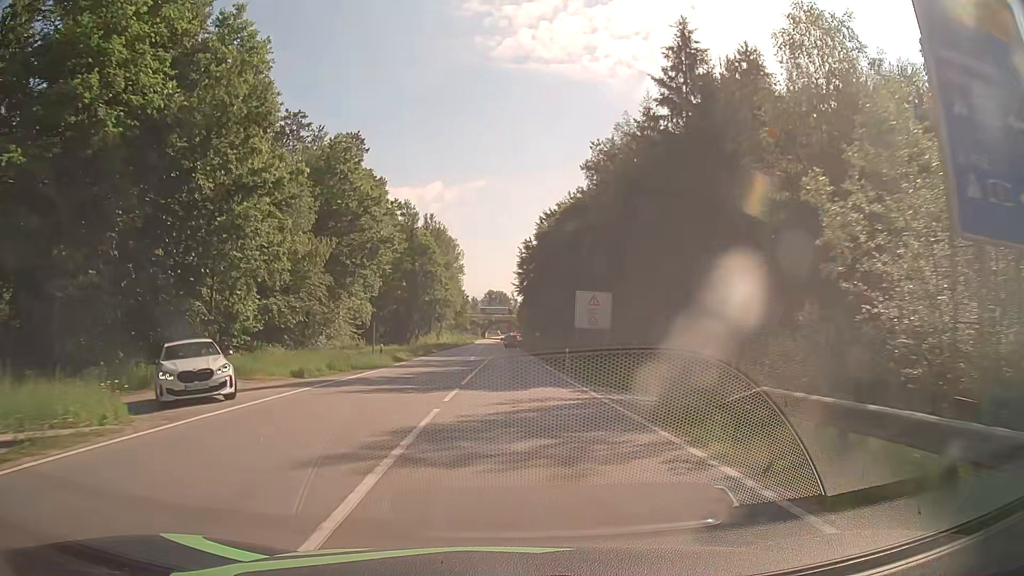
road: secondary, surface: asphalt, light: Day
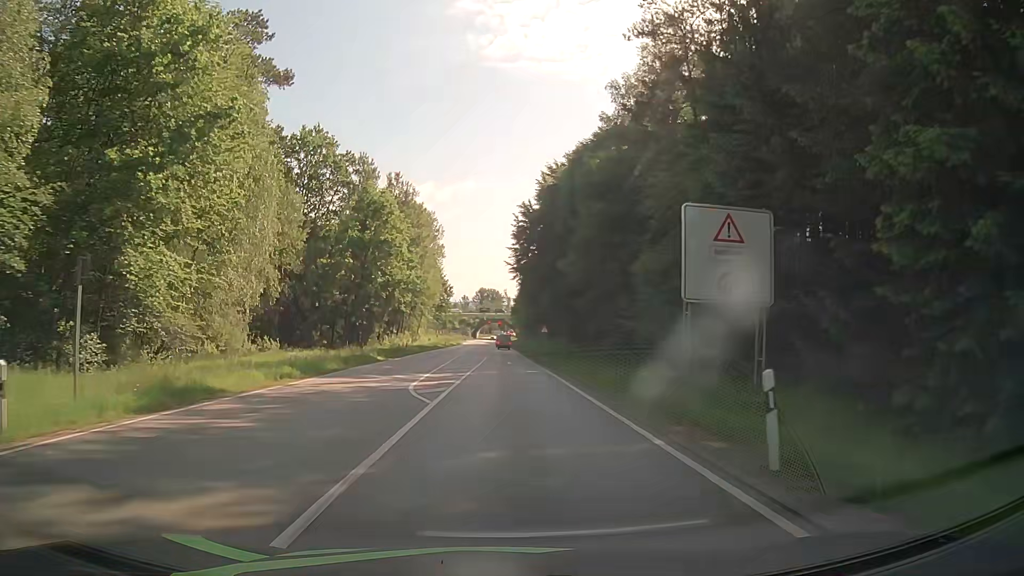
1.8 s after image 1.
(+0.1, +27.6) m; 0°
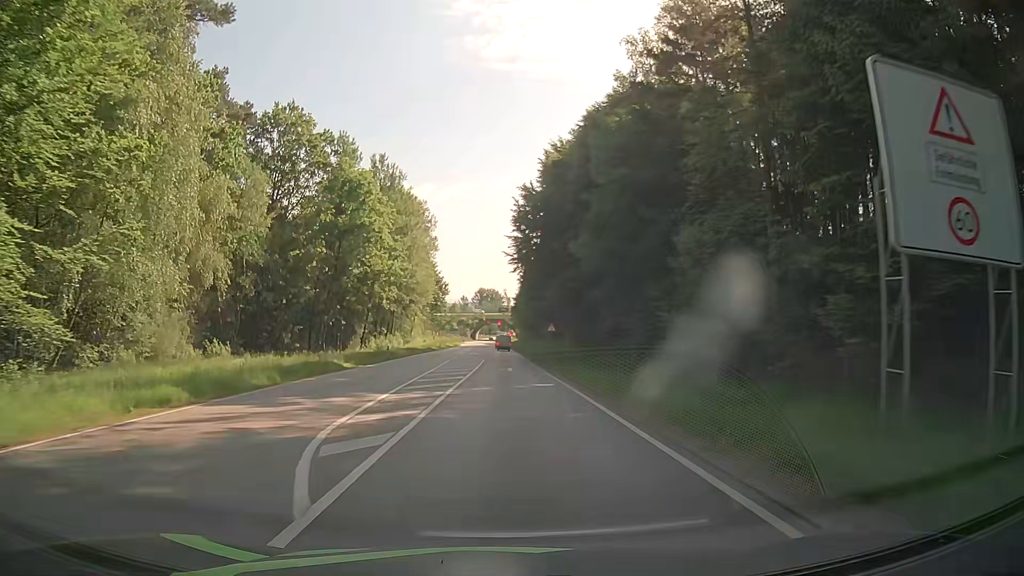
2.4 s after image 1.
(0.0, +9.2) m; 0°
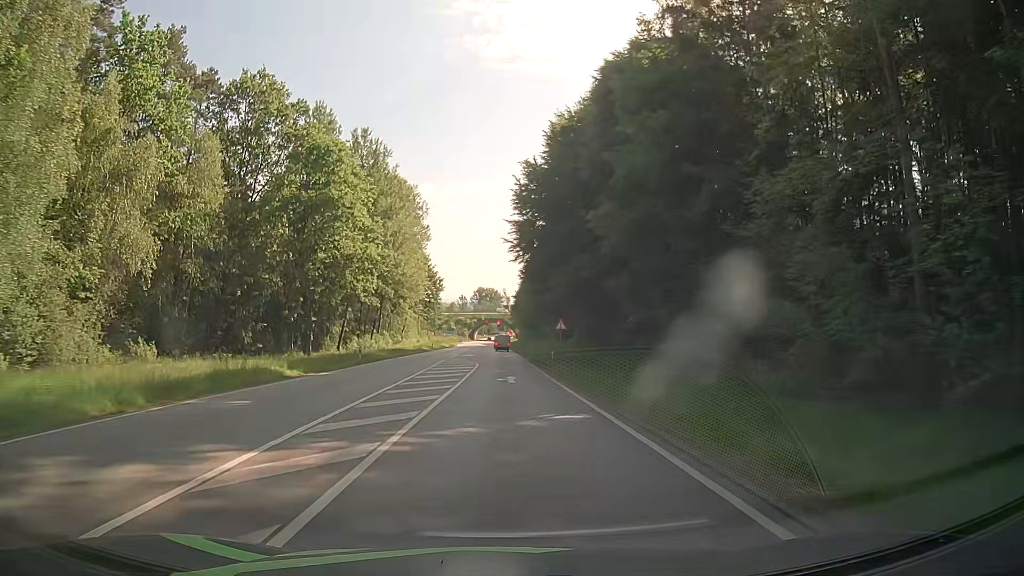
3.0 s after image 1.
(0.0, +9.2) m; 0°
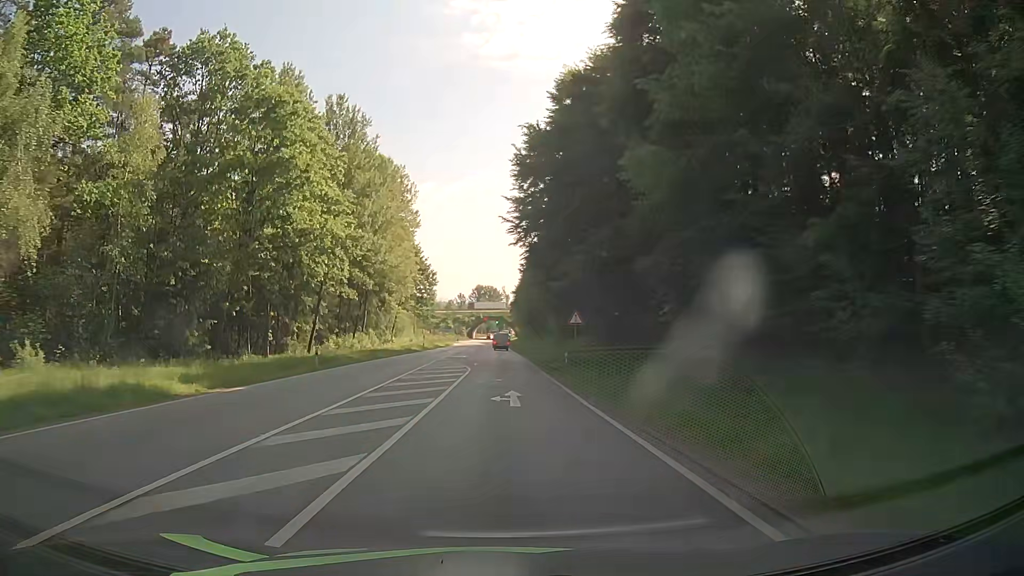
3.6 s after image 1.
(0.0, +9.2) m; 0°
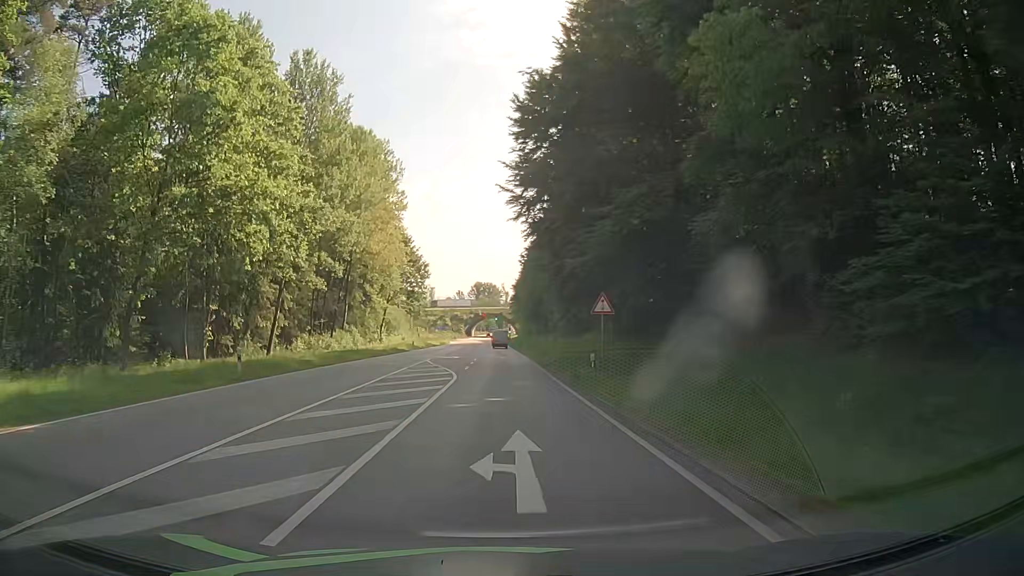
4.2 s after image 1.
(0.0, +9.2) m; -1°
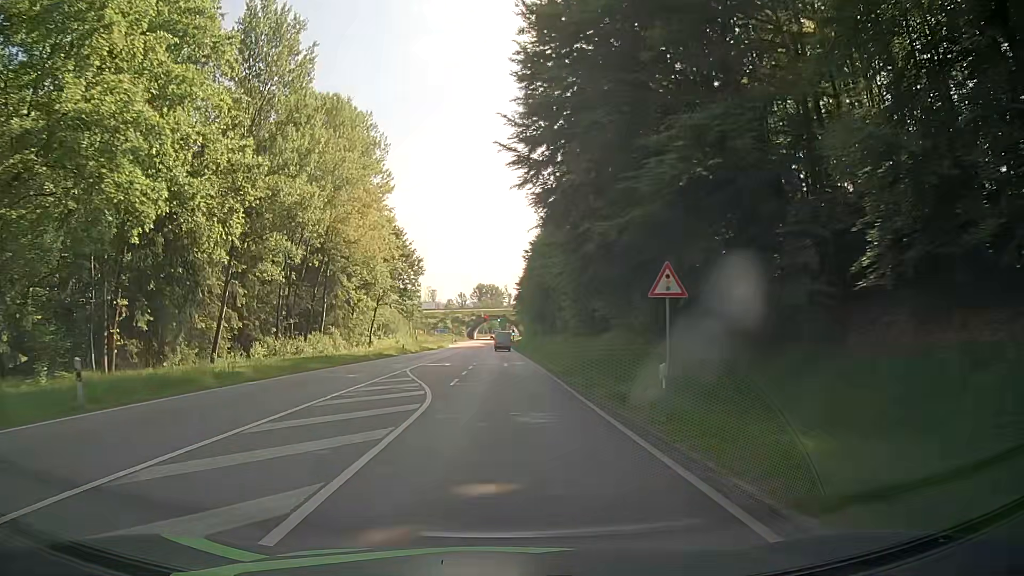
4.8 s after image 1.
(+0.2, +9.2) m; +1°
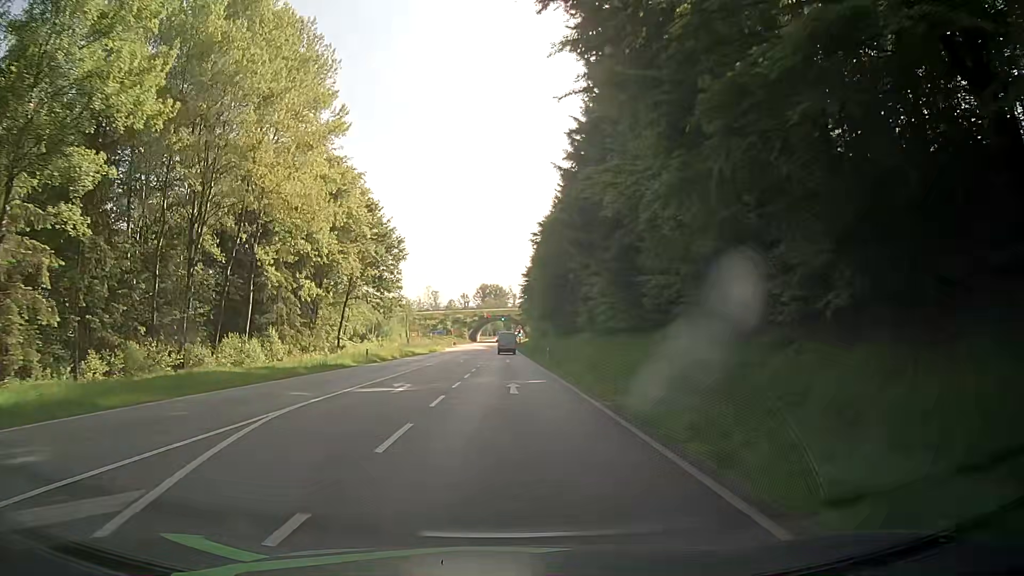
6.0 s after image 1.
(-0.1, +18.4) m; -1°
(0, +10) (0, +20) (0, +30) (0, +40) (0, +50) (0, +60) (-1, +70) (-1, +80) (-1, +90) (-1, +100) m
